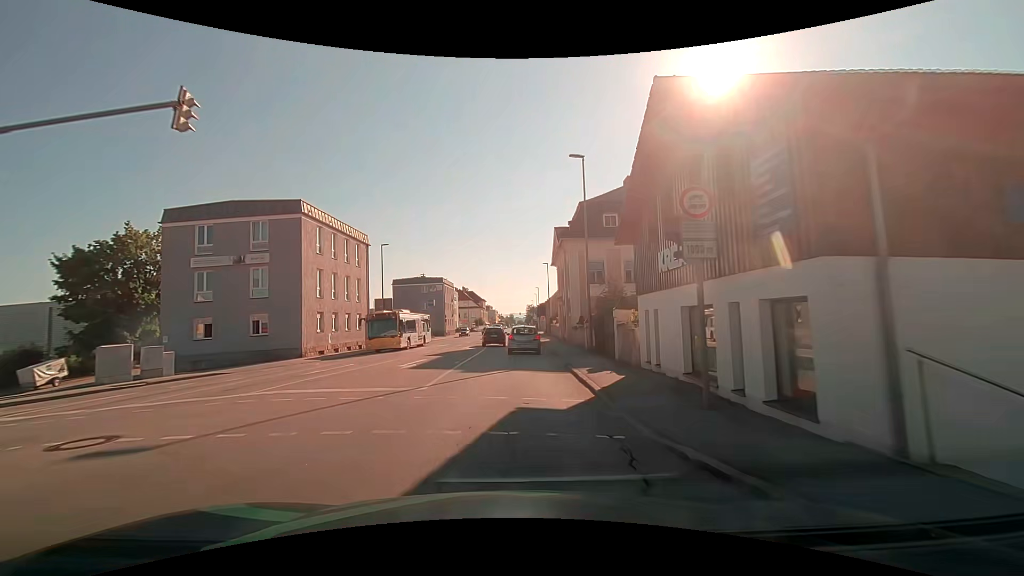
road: tertiary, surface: asphalt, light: Day
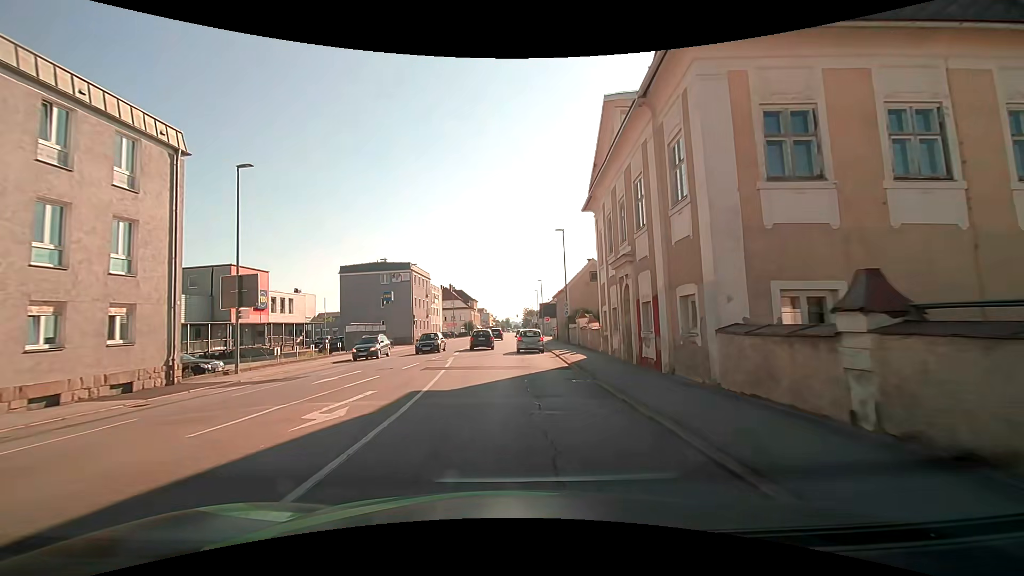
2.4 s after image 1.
(+0.5, +26.0) m; +1°
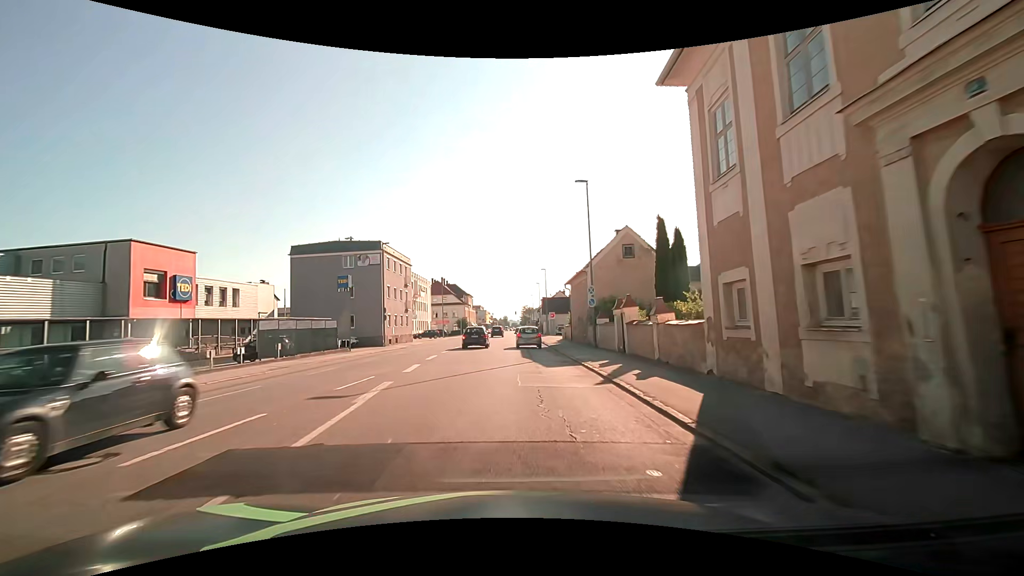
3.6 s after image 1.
(0.0, +14.1) m; 0°
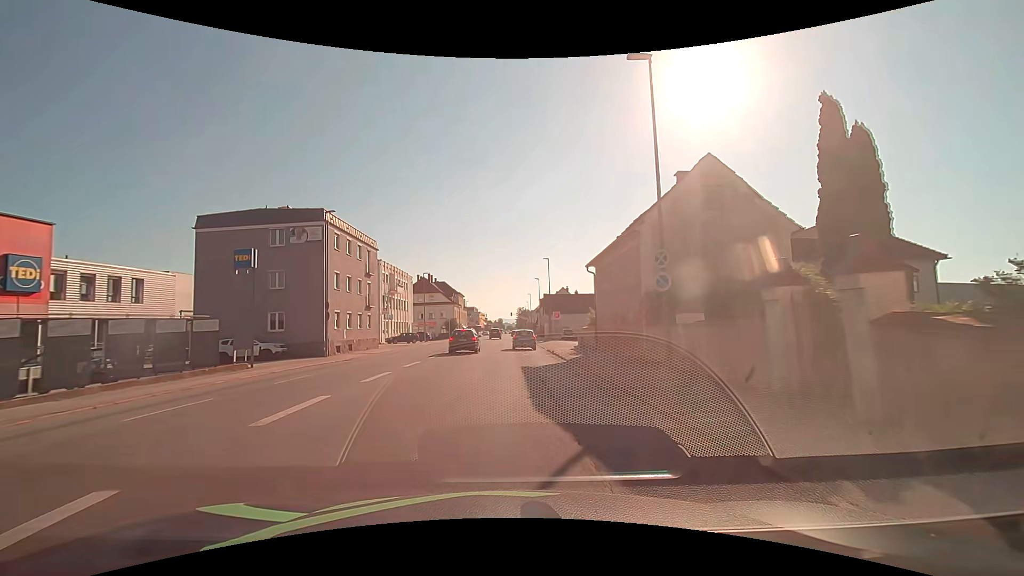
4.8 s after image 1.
(+0.1, +14.4) m; 0°
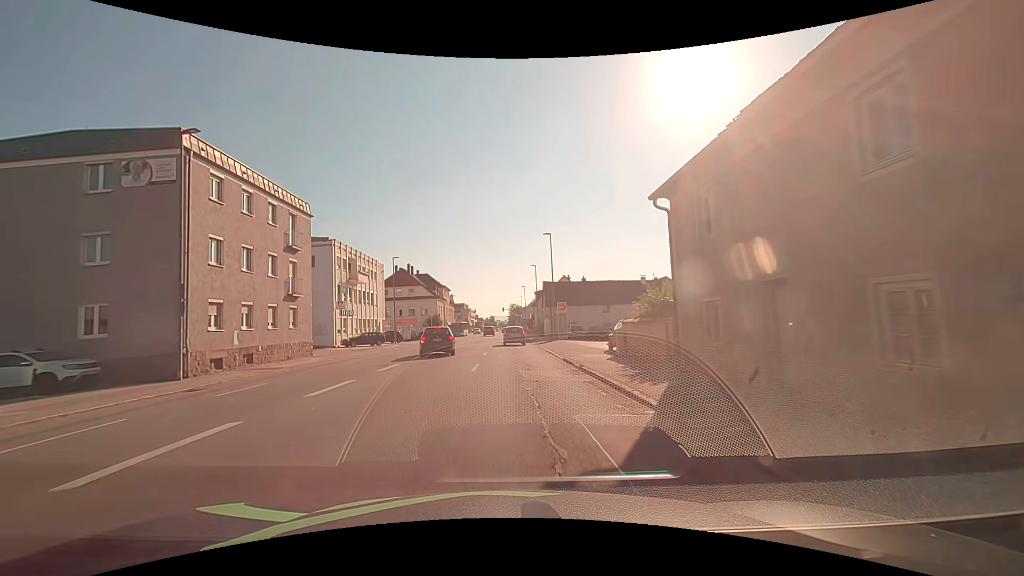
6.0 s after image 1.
(+0.2, +14.6) m; +1°
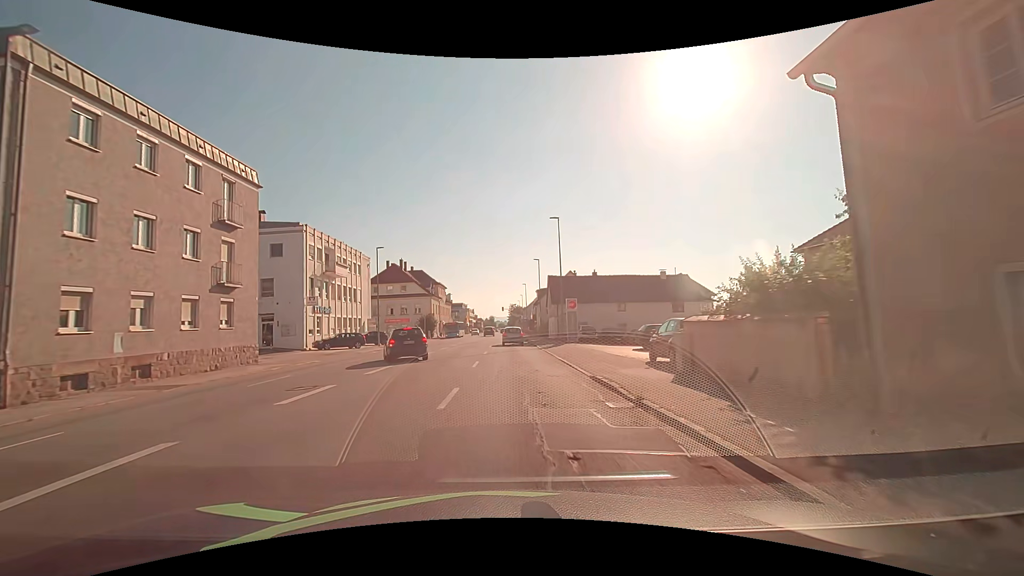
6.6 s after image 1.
(0.0, +7.4) m; 0°
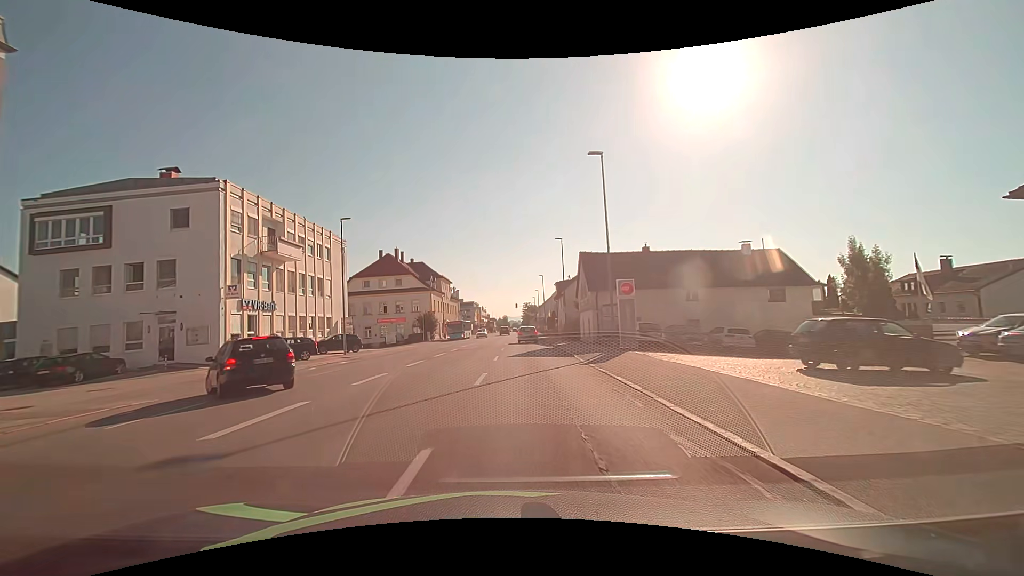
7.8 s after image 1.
(0.0, +14.9) m; -1°
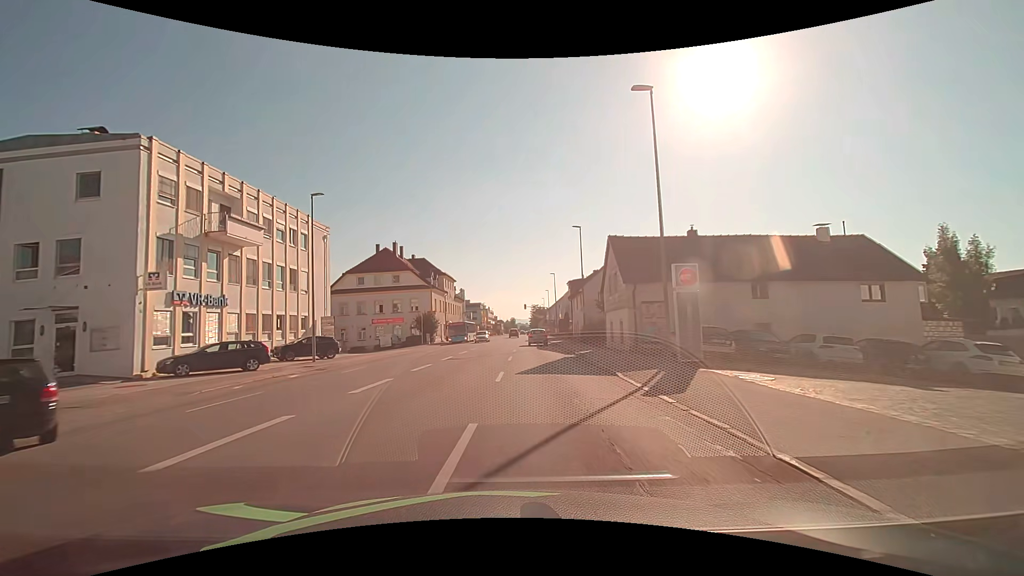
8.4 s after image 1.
(-0.1, +7.5) m; -2°
(0, +10) (0, +20) (0, +30) (0, +40) (0, +50) (0, +60) (+1, +70) (+1, +80) (+1, +90) (+2, +100) m
